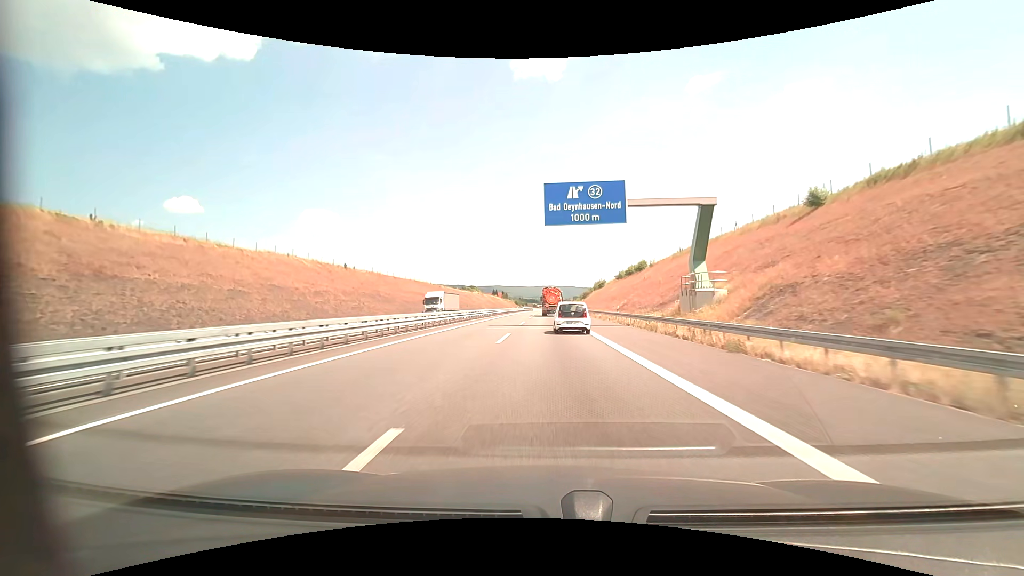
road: motorway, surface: asphalt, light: Day
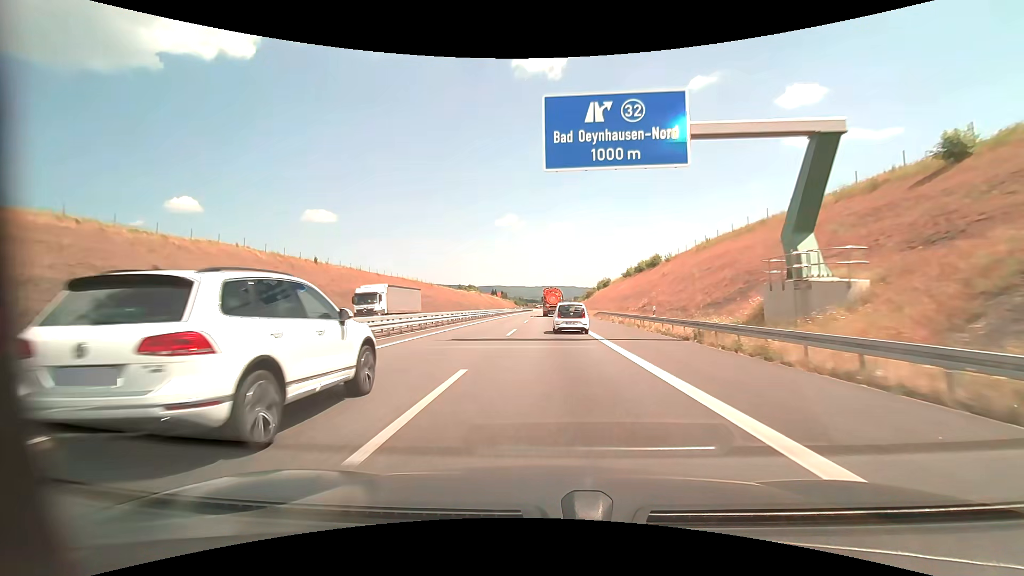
(0.0, +13.2) m; 0°
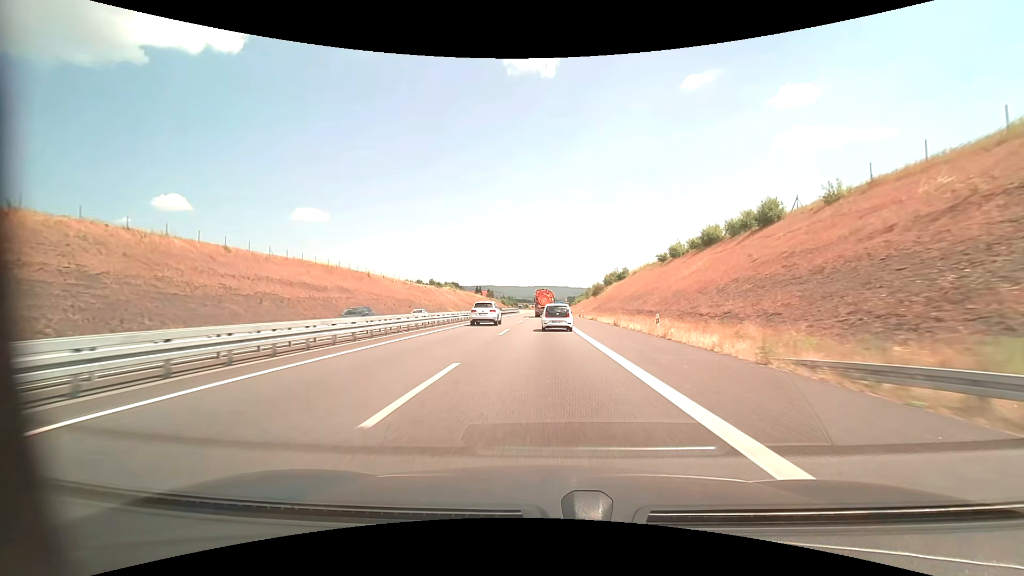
(+0.3, +53.2) m; +1°
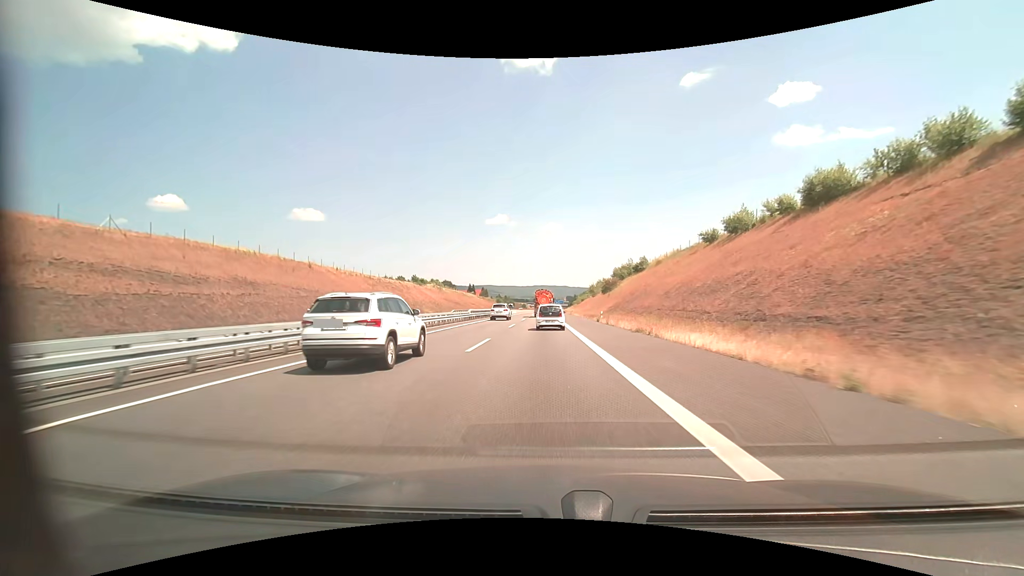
(+0.1, +27.0) m; 0°
(0, +10) (0, +20) (0, +30) (0, +40) (0, +50) (0, +60) (0, +70) (0, +80) (0, +90) (0, +100) m
